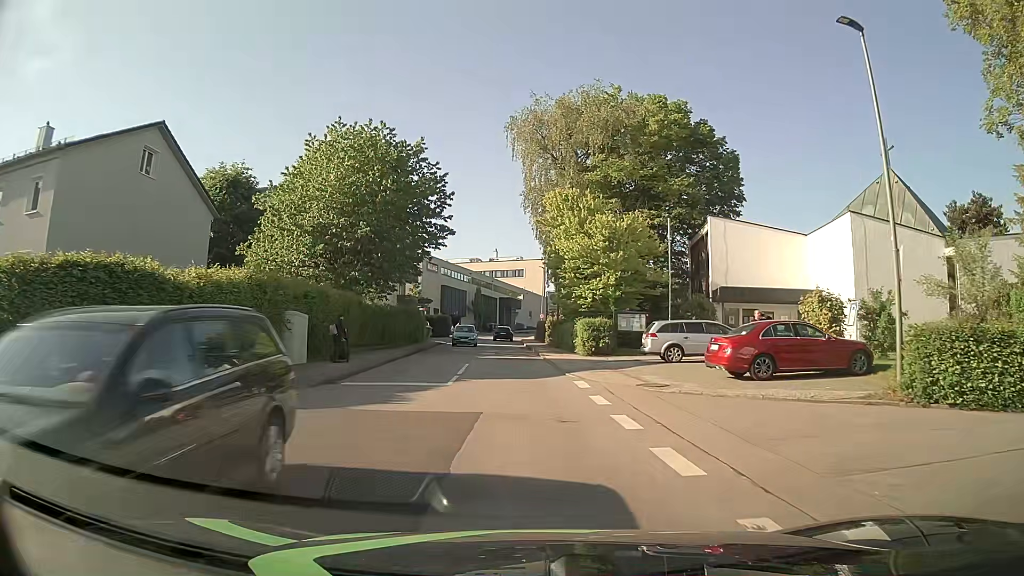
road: unclassified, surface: asphalt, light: Day
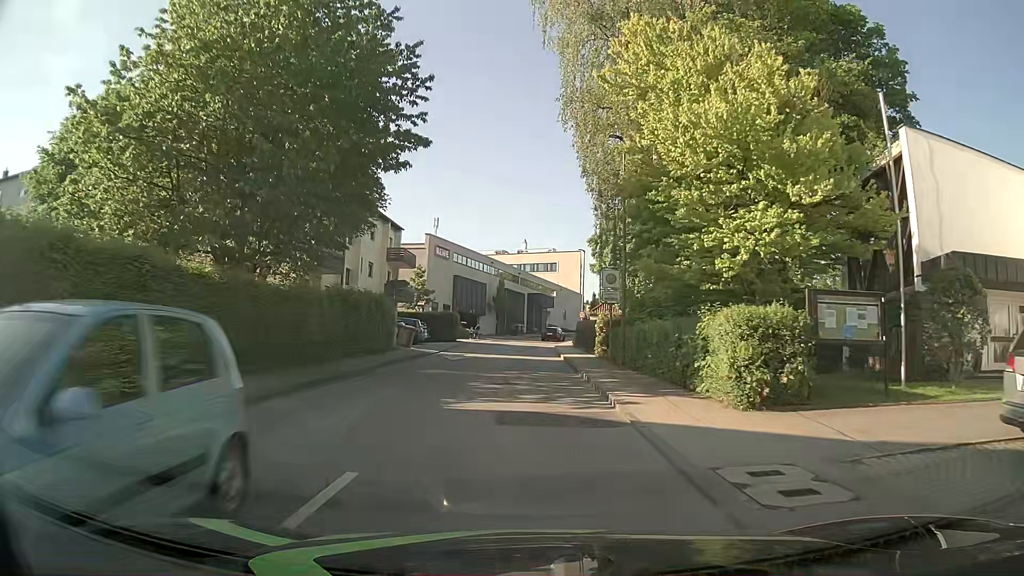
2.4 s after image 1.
(-0.5, +19.2) m; -3°
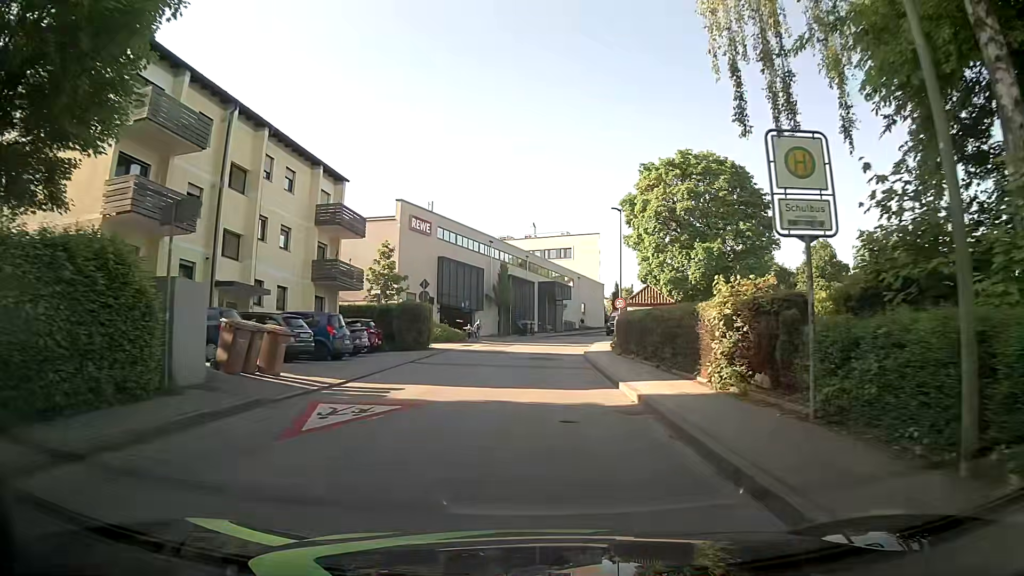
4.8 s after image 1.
(-0.2, +19.2) m; -2°
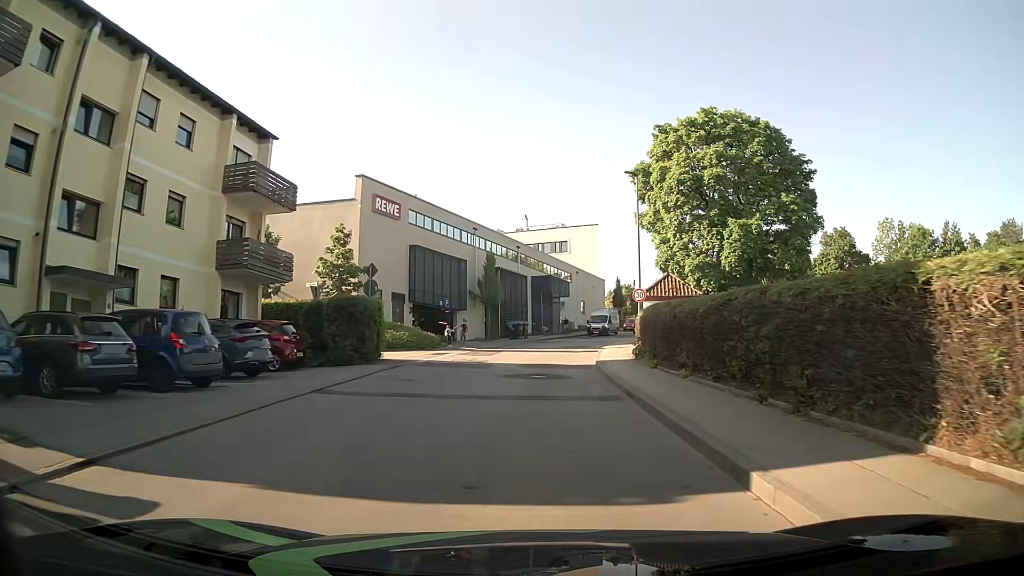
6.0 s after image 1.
(+0.2, +9.6) m; +1°
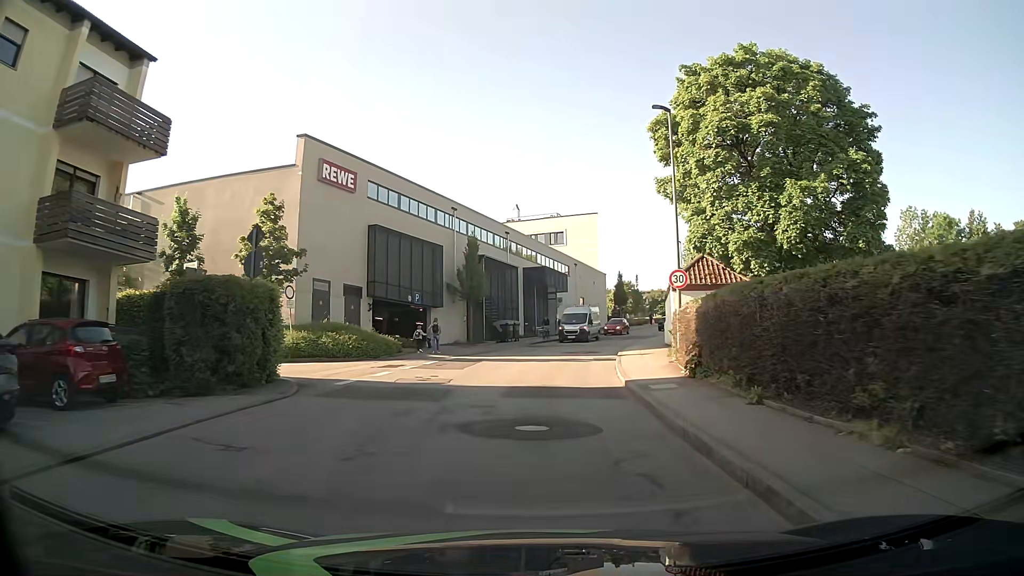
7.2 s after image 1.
(+0.2, +9.6) m; +1°
